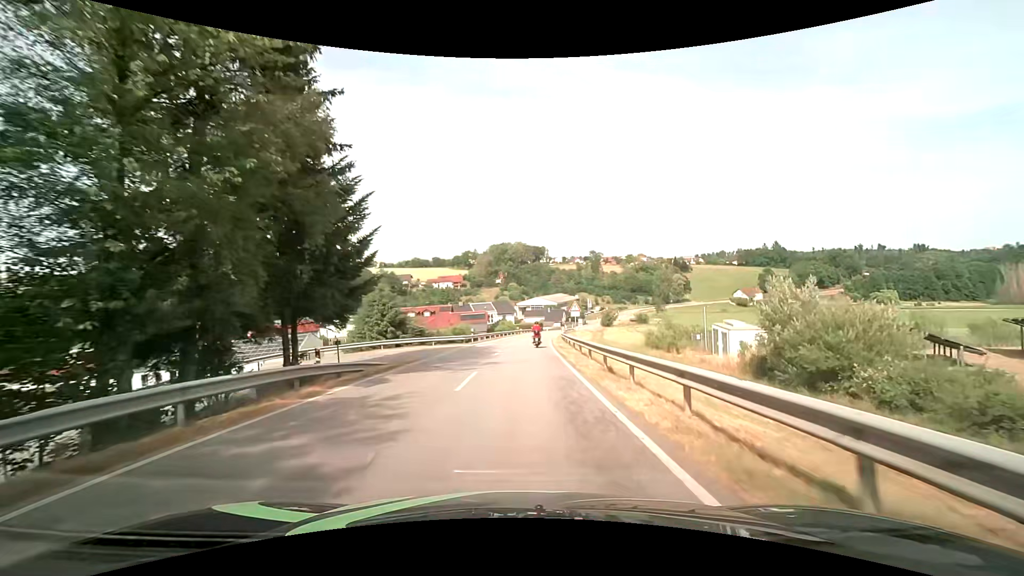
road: tertiary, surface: asphalt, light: Day
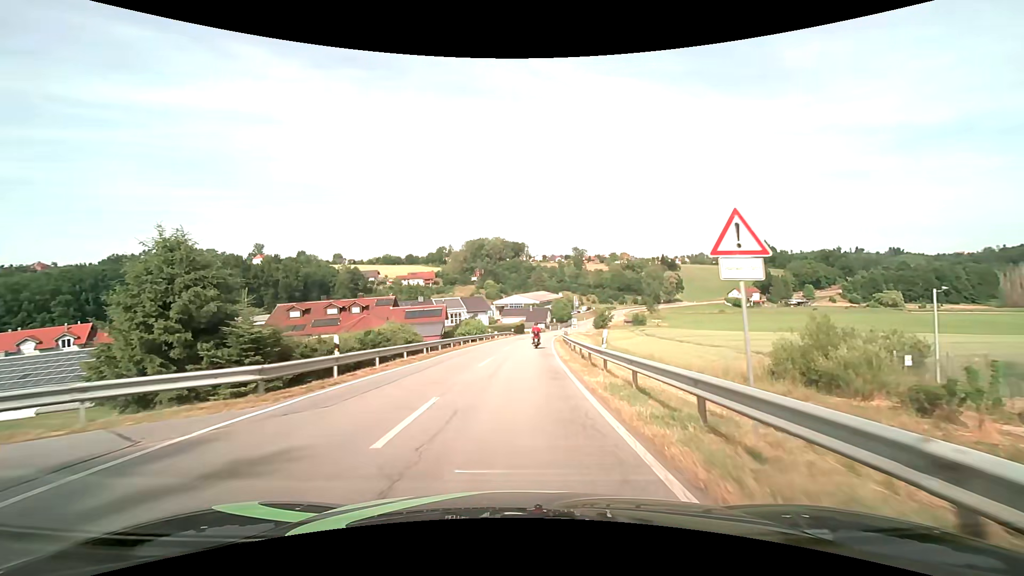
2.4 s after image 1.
(+0.6, +29.0) m; +3°
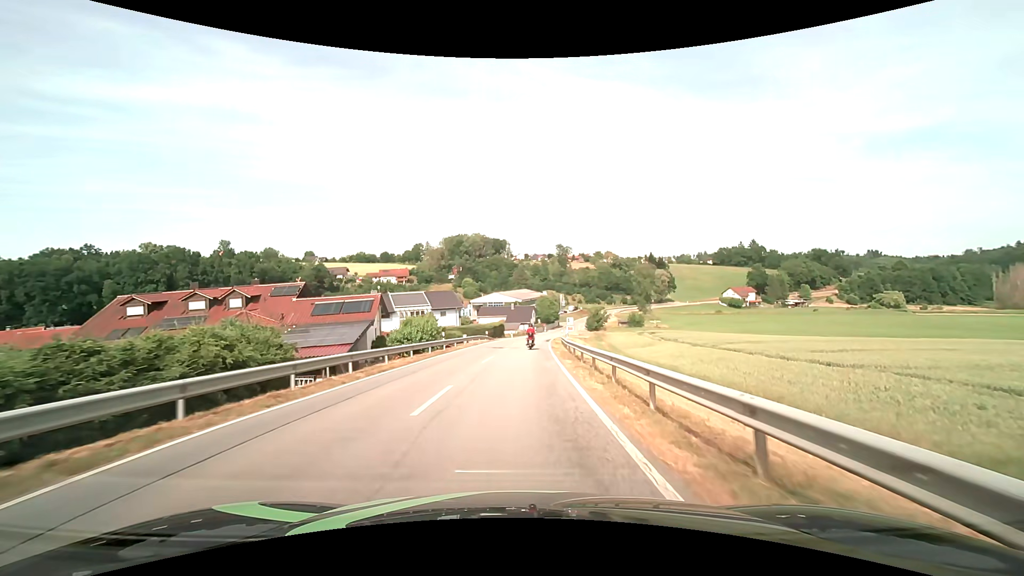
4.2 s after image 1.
(+0.2, +22.1) m; +2°
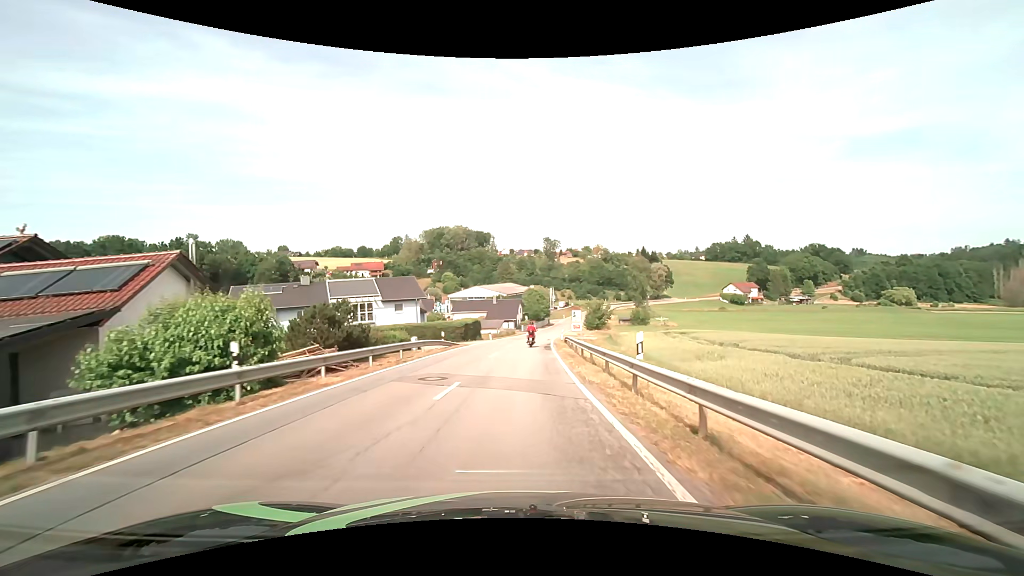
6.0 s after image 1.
(+0.3, +22.5) m; +2°
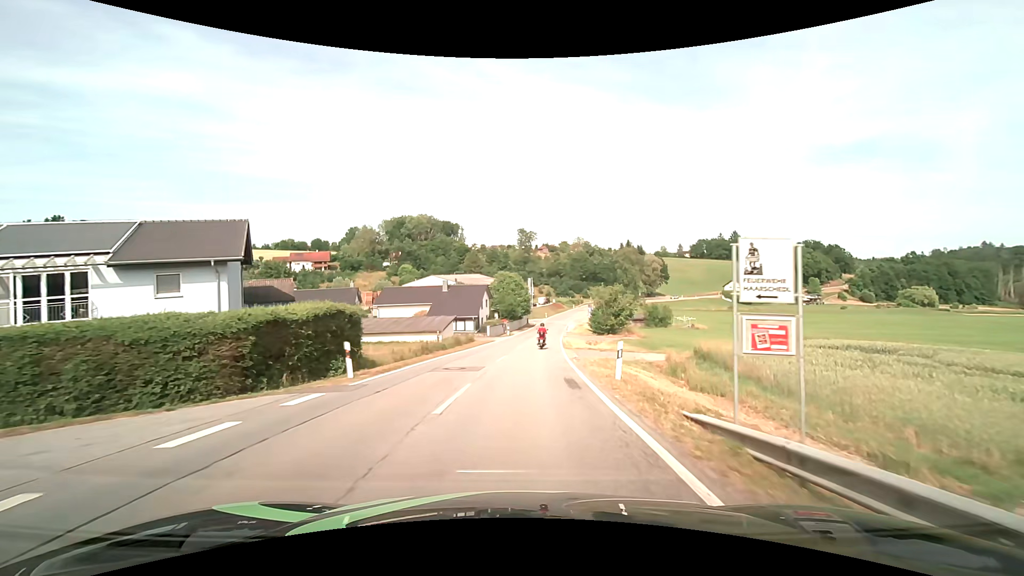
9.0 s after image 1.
(+0.9, +37.8) m; +3°
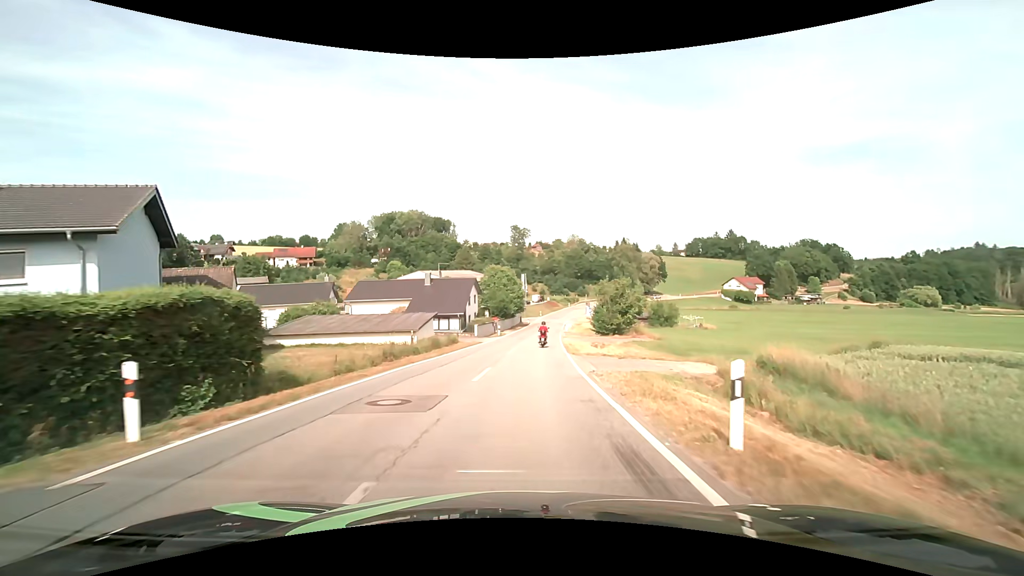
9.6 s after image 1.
(+0.1, +7.6) m; +1°
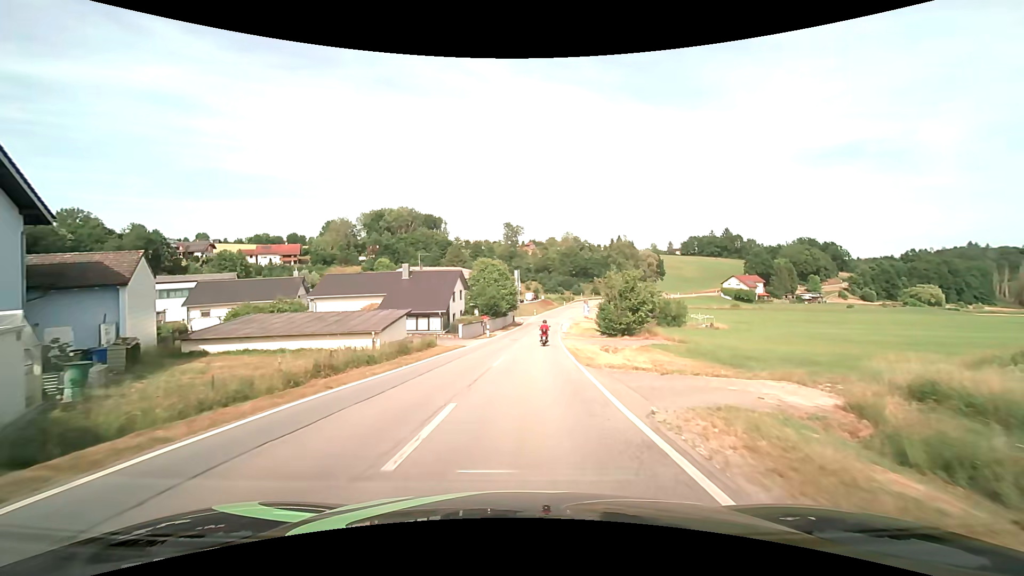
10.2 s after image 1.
(+0.1, +7.6) m; +1°
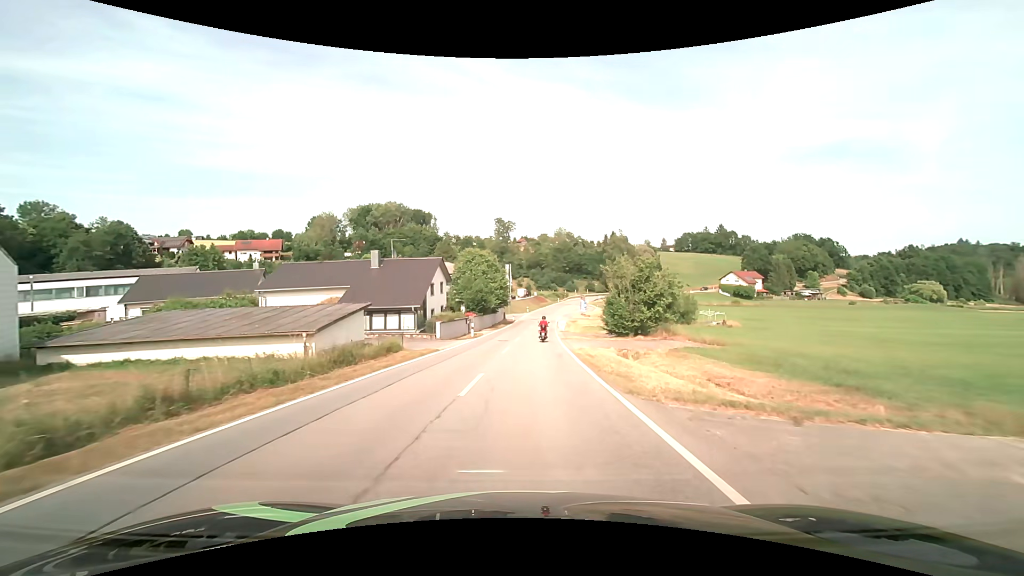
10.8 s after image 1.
(+0.1, +7.6) m; +1°
(0, +10) (0, +20) (+1, +30) (+1, +40) (+2, +50) (+3, +60) (+4, +70) (+5, +80) (+6, +90) (+8, +100) m
